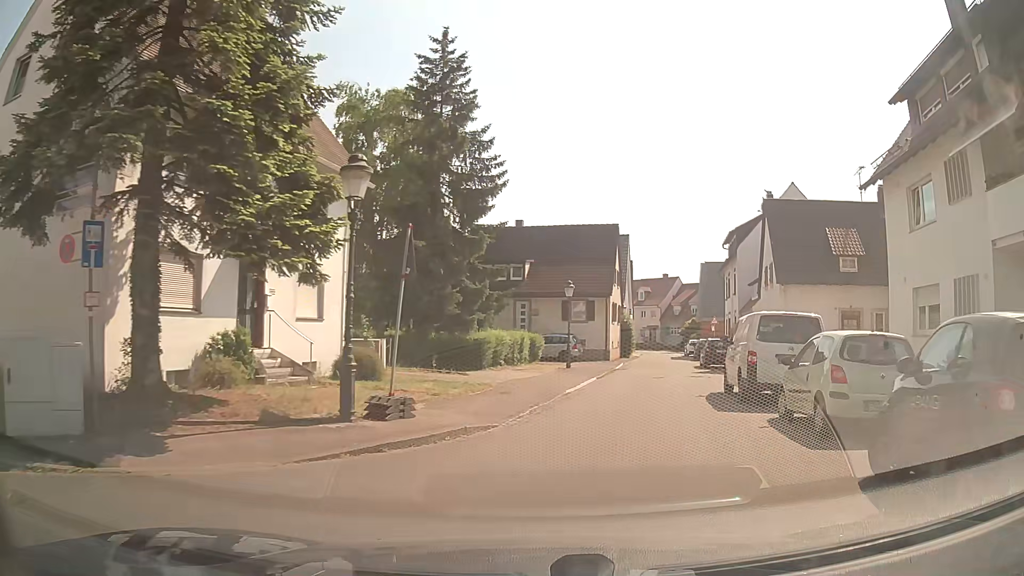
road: residential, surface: asphalt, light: Day
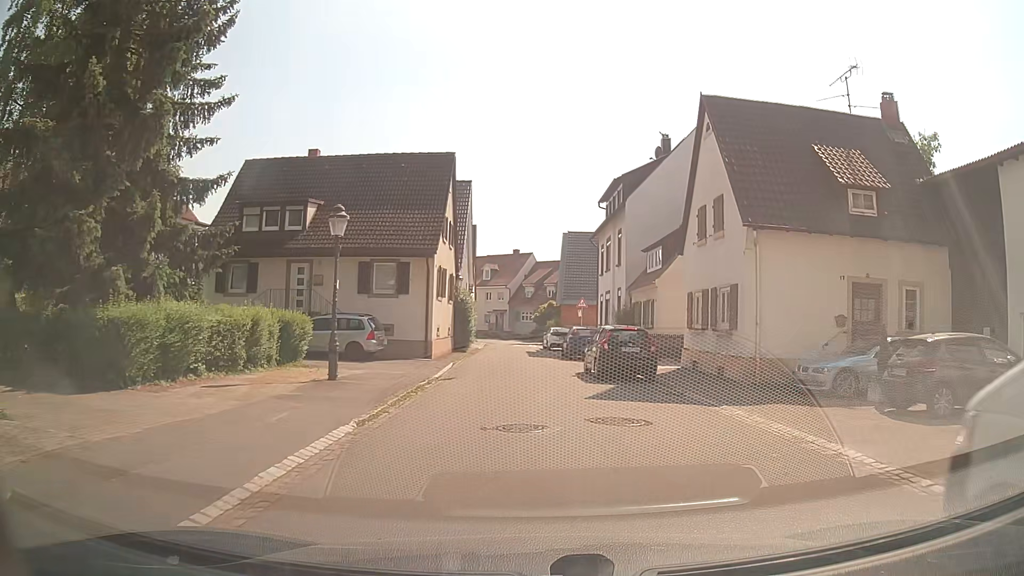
(+2.7, +15.5) m; +15°
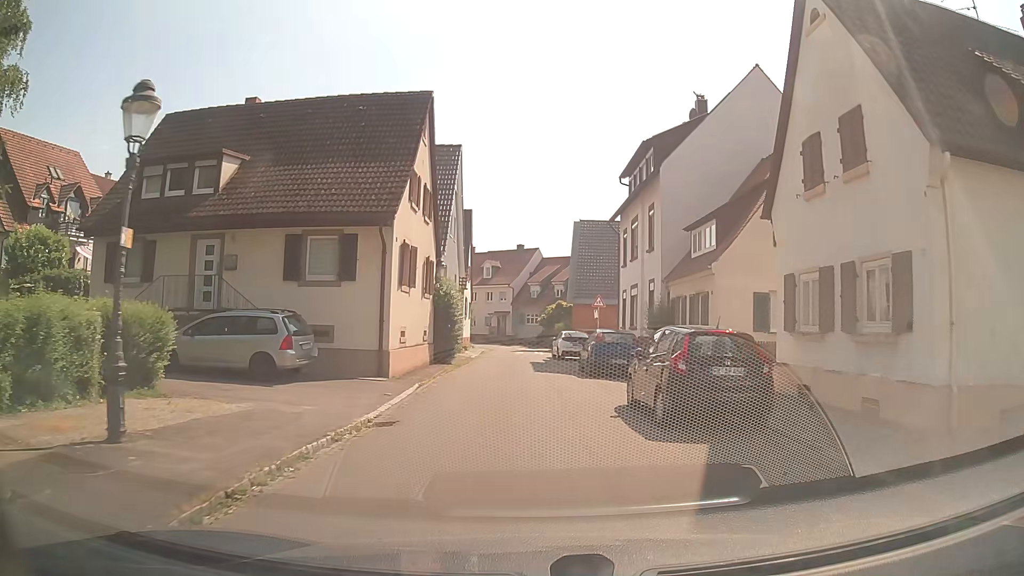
(-0.1, +8.8) m; -1°
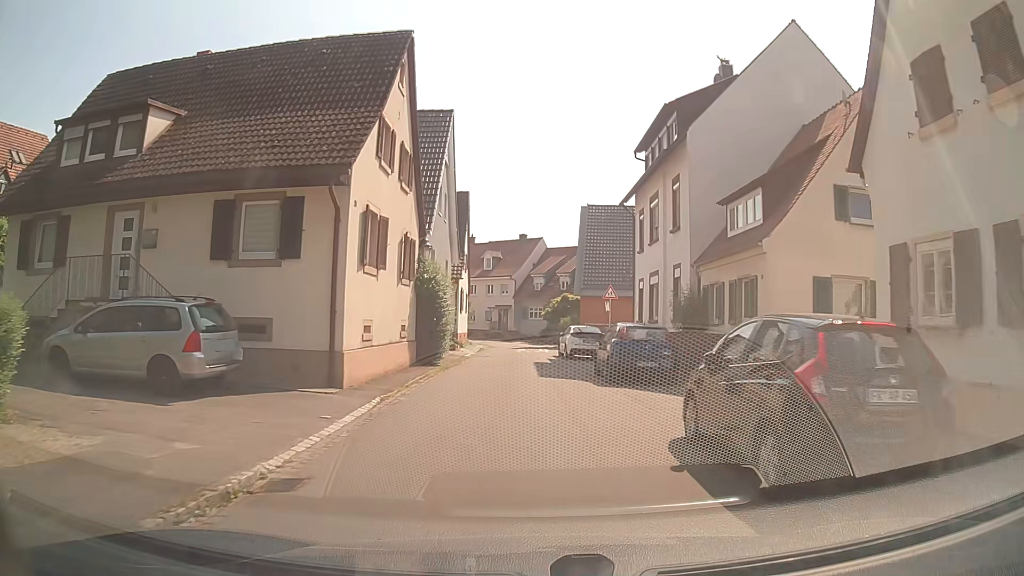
(0.0, +4.6) m; 0°
